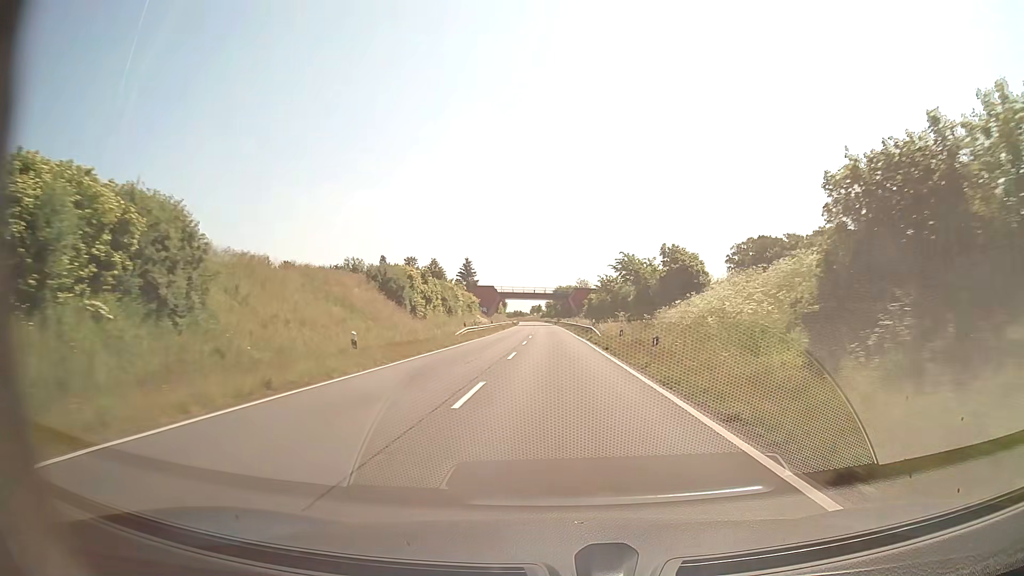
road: secondary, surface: asphalt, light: Day
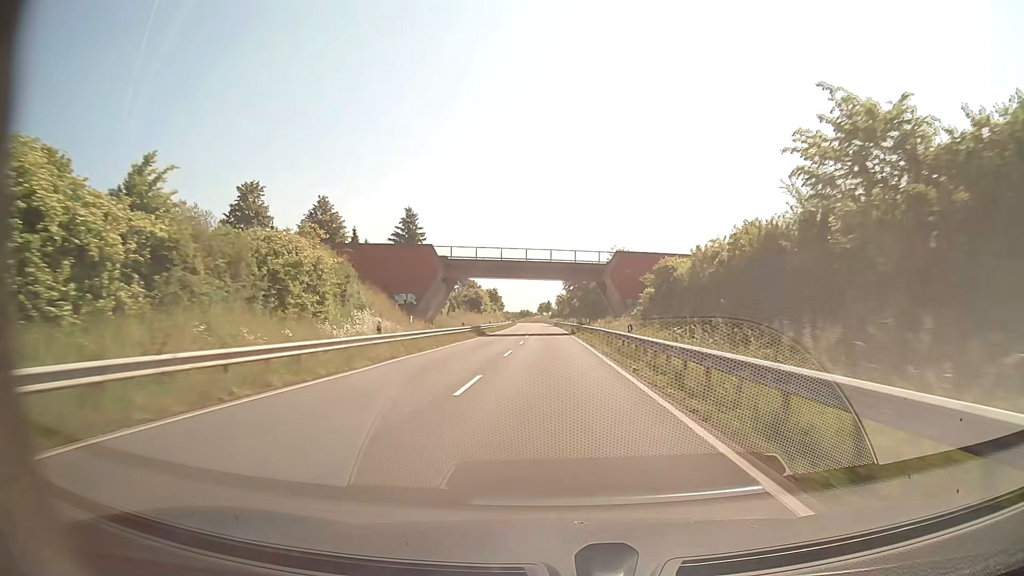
(-0.8, +71.2) m; -1°
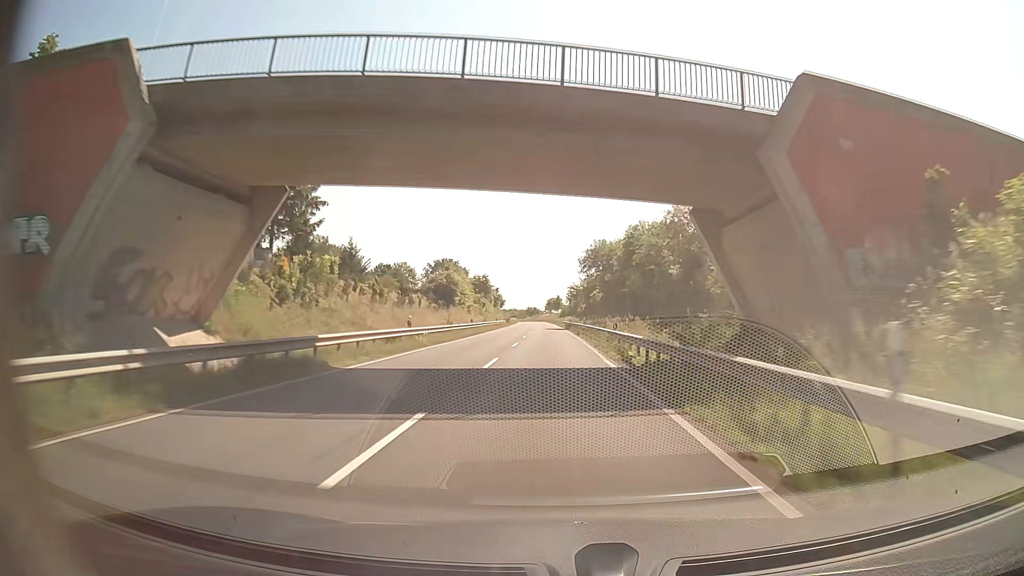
(-0.3, +43.1) m; -1°
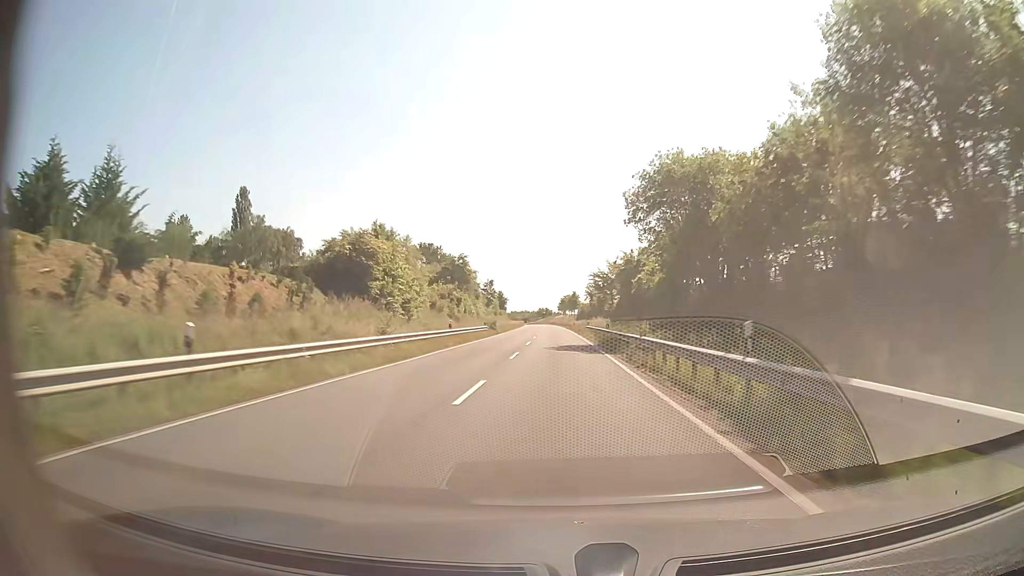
(-0.4, +43.4) m; -1°
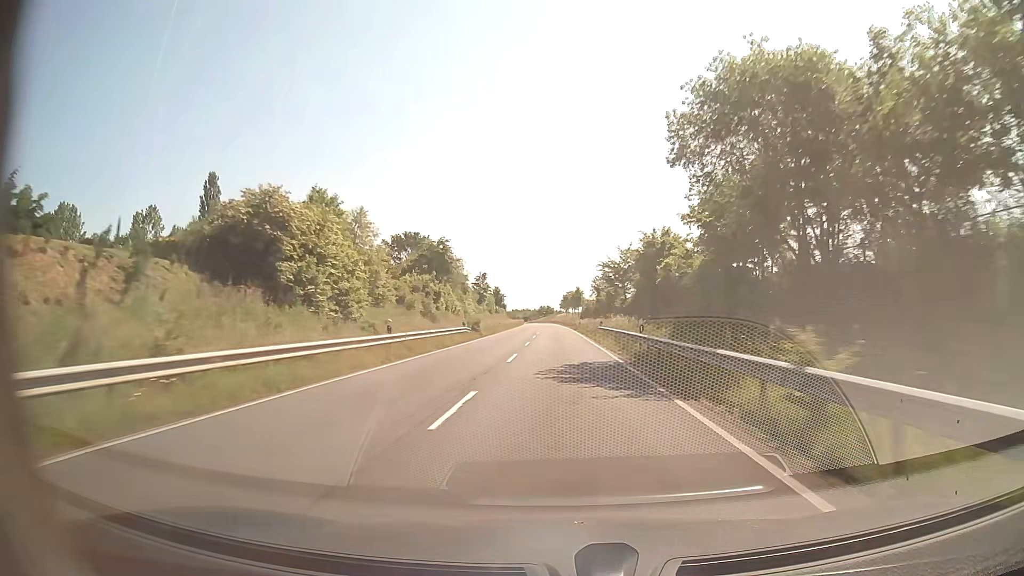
(0.0, +14.6) m; 0°
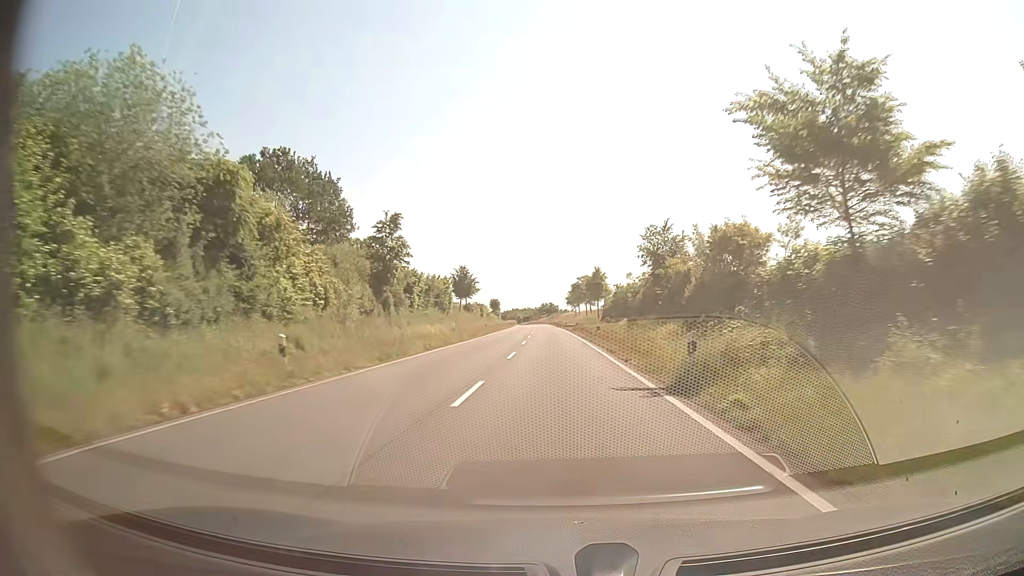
(-0.2, +58.8) m; -1°
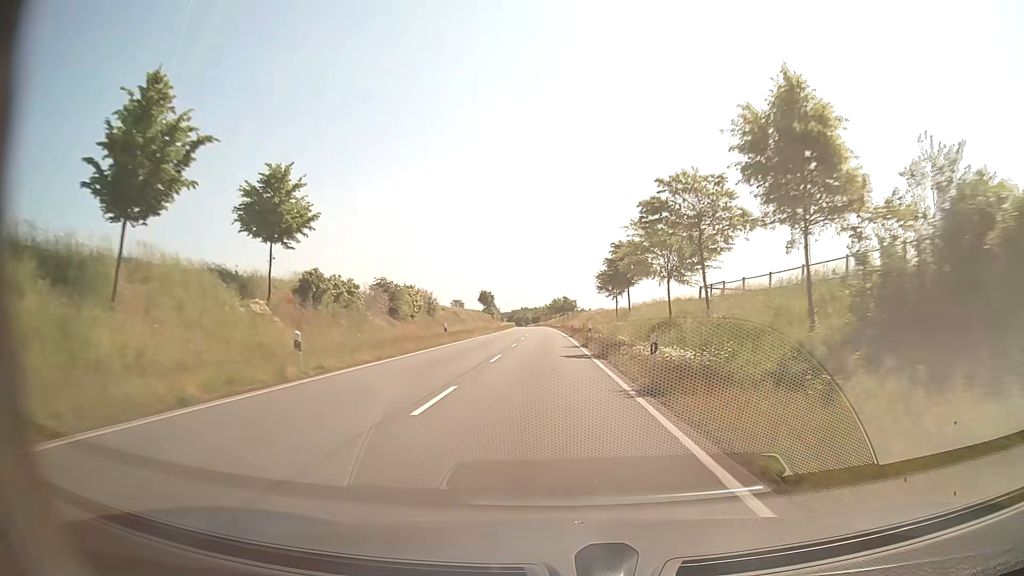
(-0.4, +73.6) m; -1°
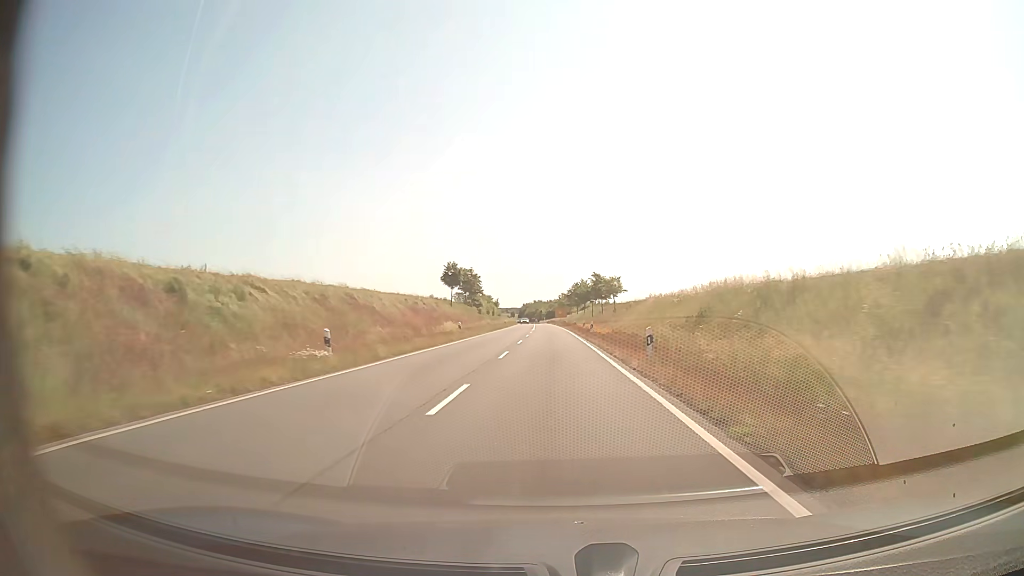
(-1.3, +73.0) m; -1°
(0, +10) (0, +20) (0, +30) (0, +40) (-1, +50) (-1, +60) (-1, +70) (-1, +80) (-2, +90) (-2, +100) m
